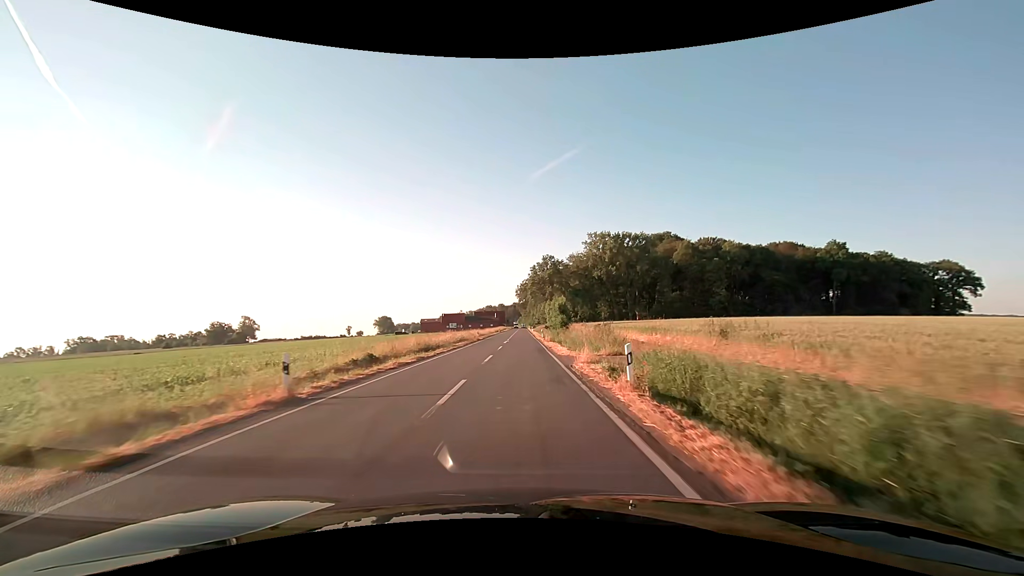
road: secondary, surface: asphalt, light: Day
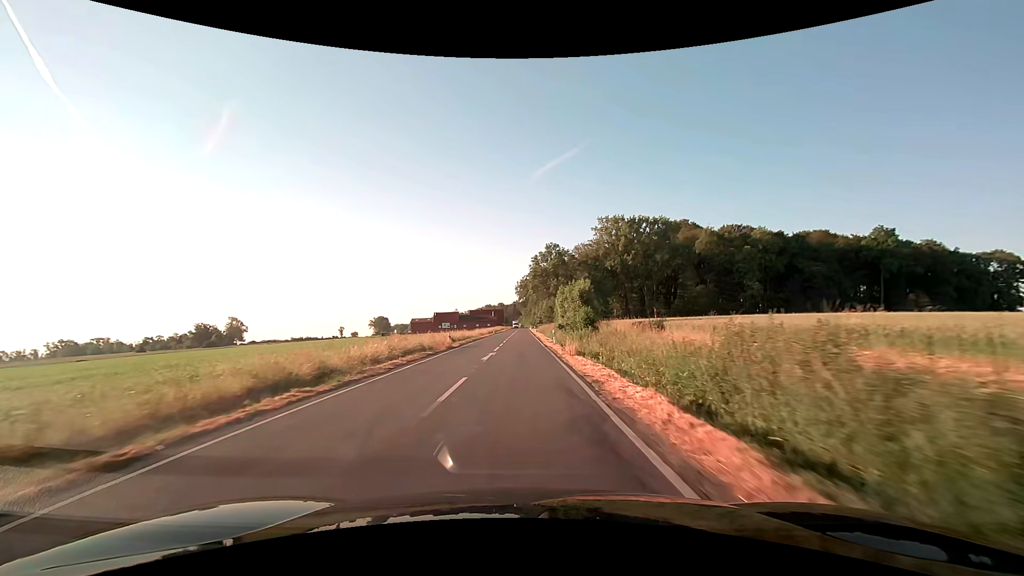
(0.0, +21.8) m; 0°
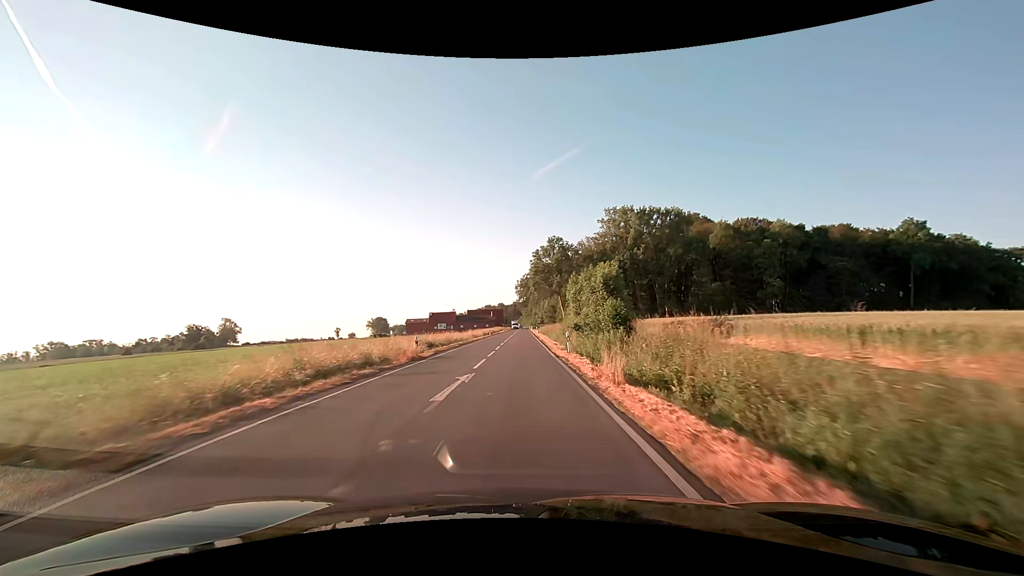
(0.0, +10.9) m; 0°
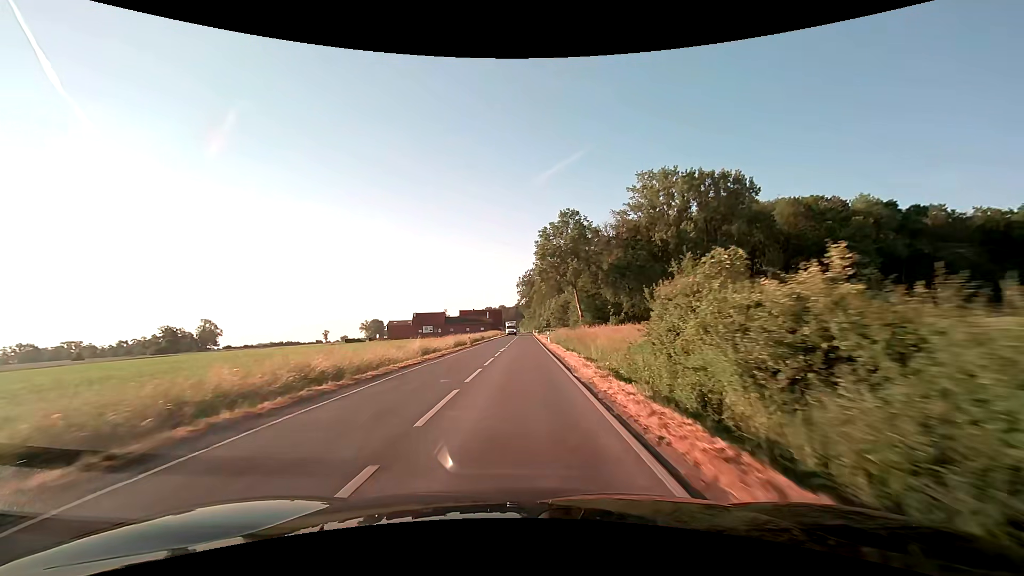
(0.0, +32.7) m; 0°
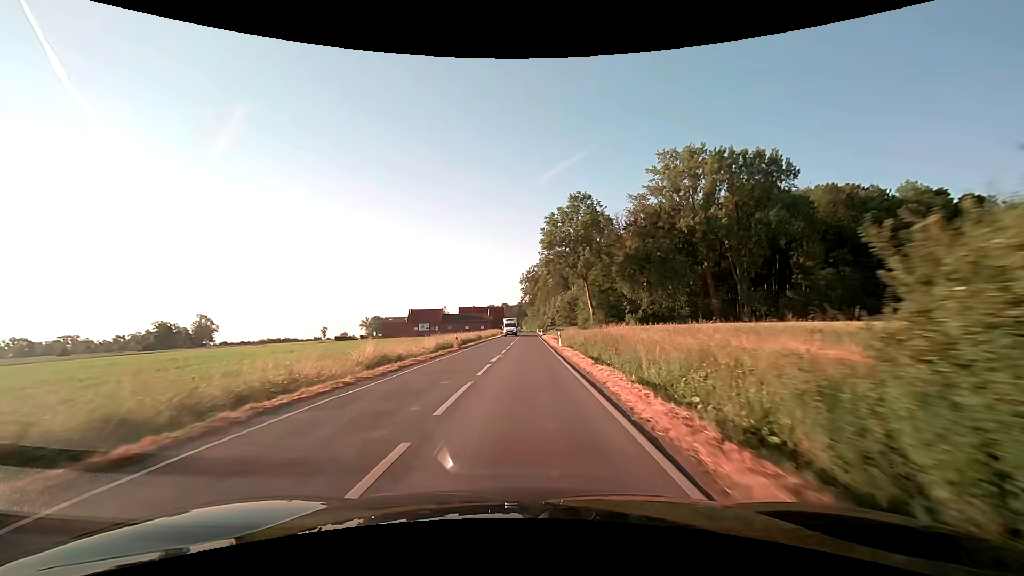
(0.0, +10.9) m; 0°
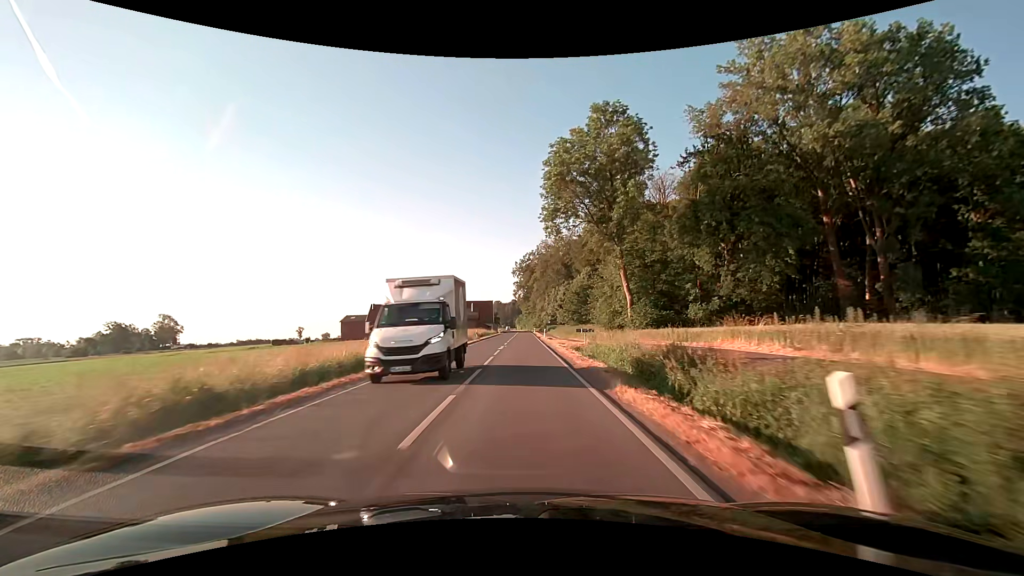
(+0.3, +32.7) m; +1°
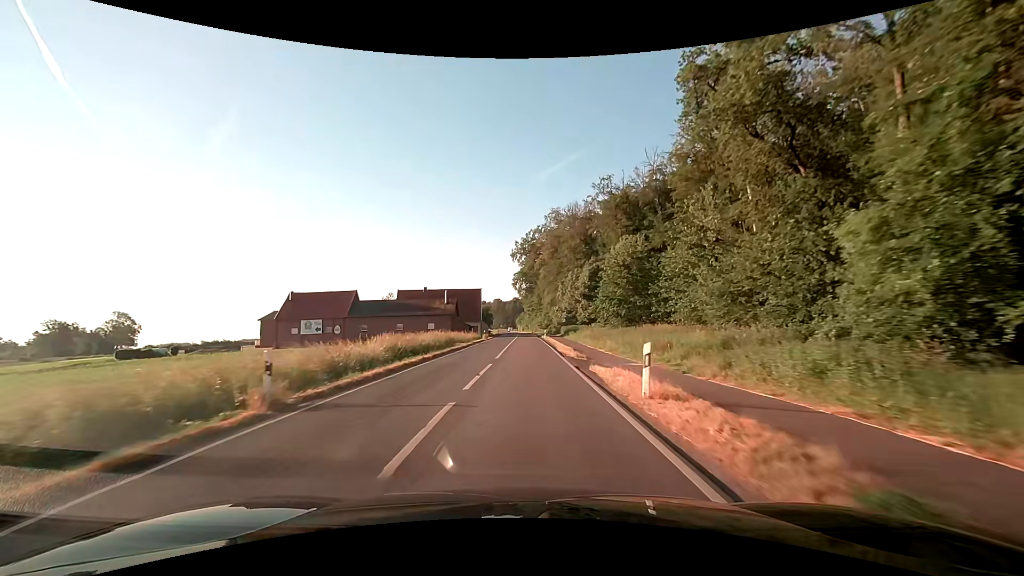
(-0.1, +43.6) m; 0°
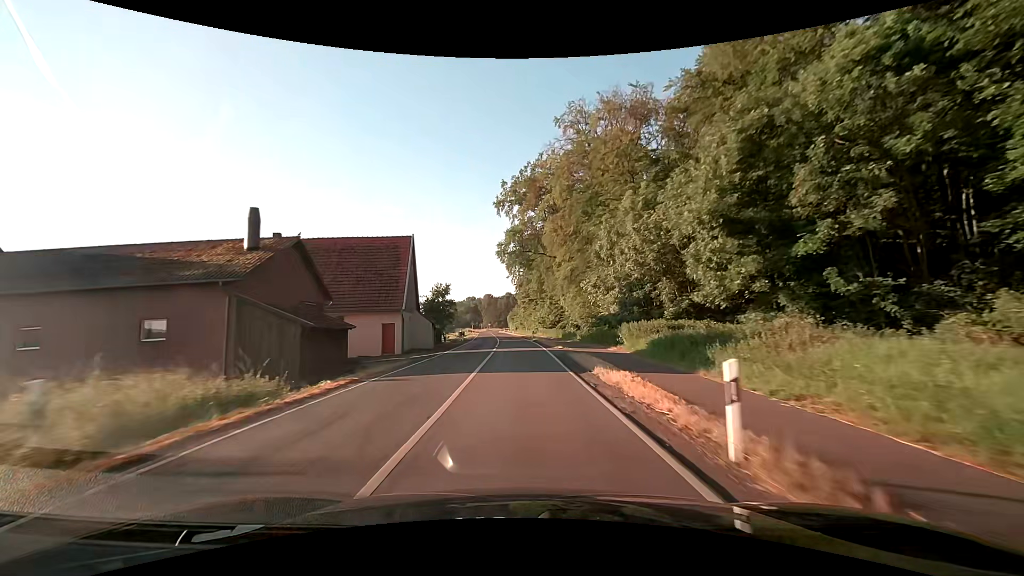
(+0.3, +54.6) m; +1°
(0, +10) (0, +20) (0, +30) (-1, +40) (-1, +50) (-2, +60) (-3, +70) (-3, +80) (-4, +90) (-5, +100) m
